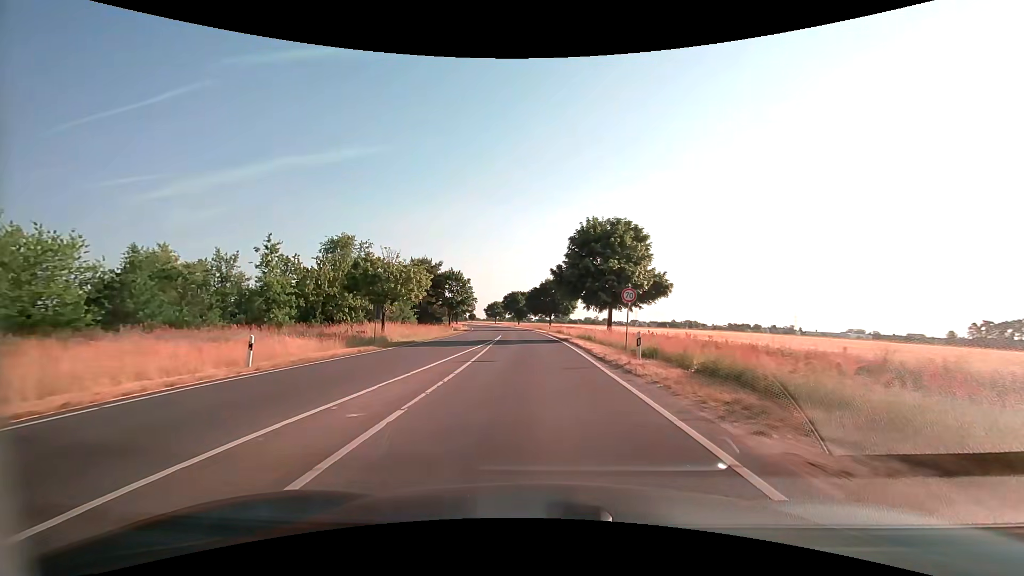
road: secondary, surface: asphalt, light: Day
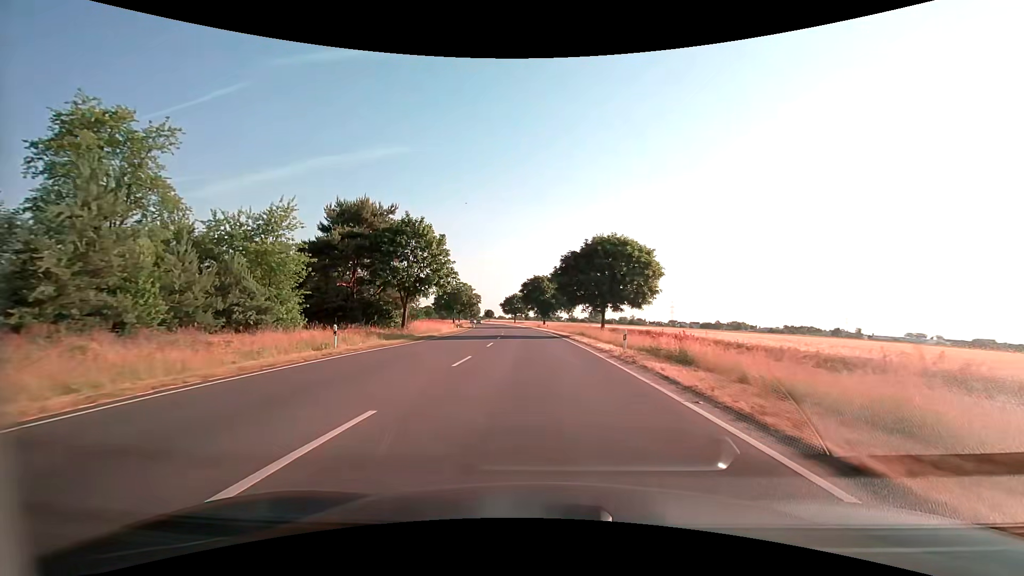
(-1.3, +44.9) m; -3°
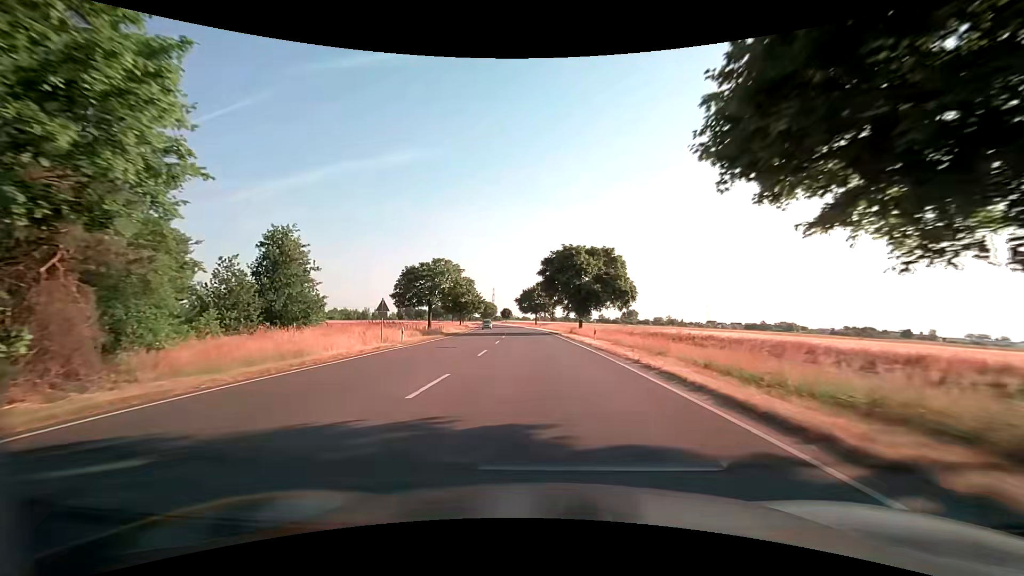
(-1.0, +39.2) m; -3°
(0, +10) (0, +20) (0, +30) (-1, +40) (-1, +50) (-2, +60) (-3, +70) (-4, +80) (-5, +90) (-6, +100) m
